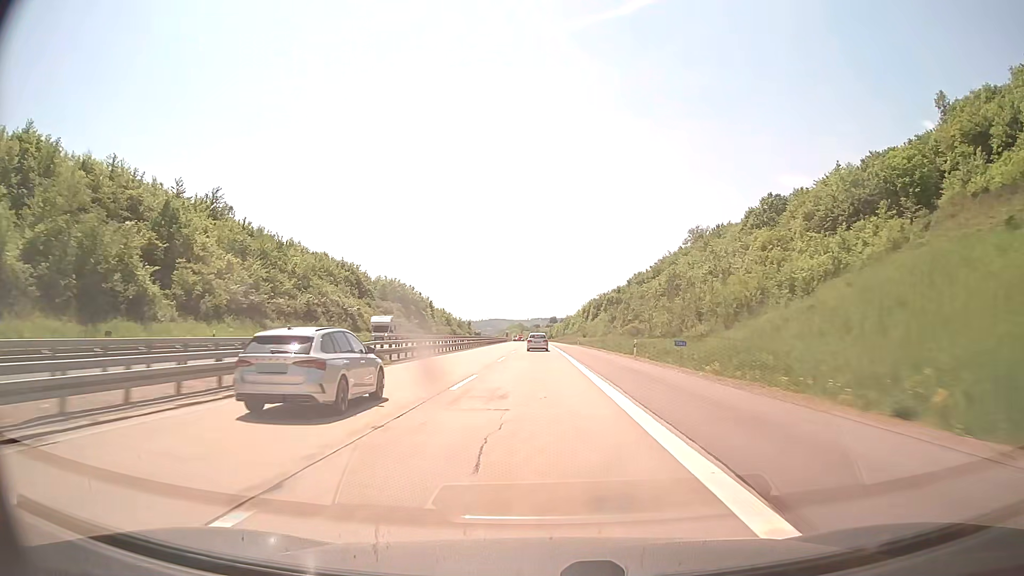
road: motorway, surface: concrete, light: Day
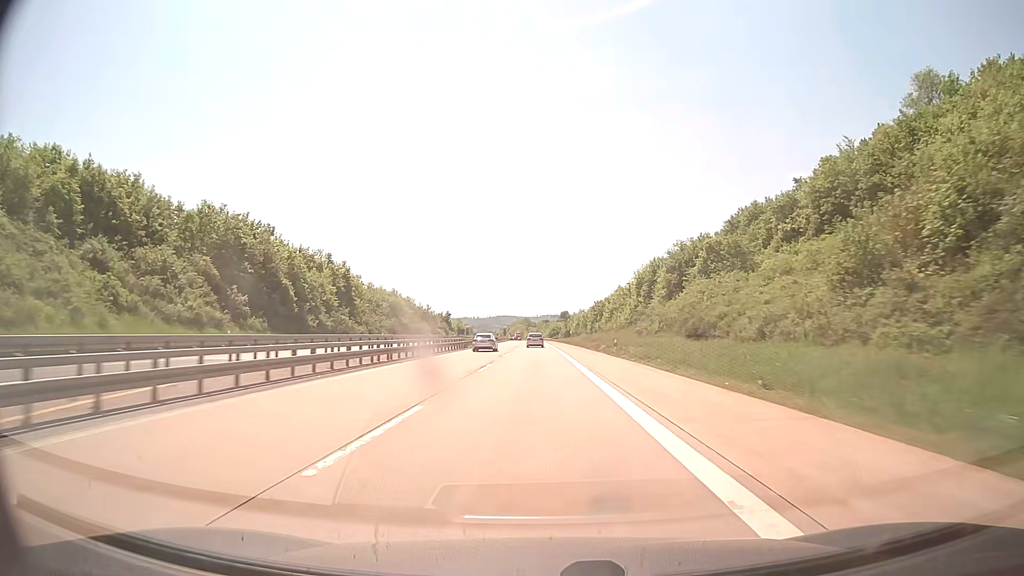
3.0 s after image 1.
(-0.4, +99.4) m; -1°
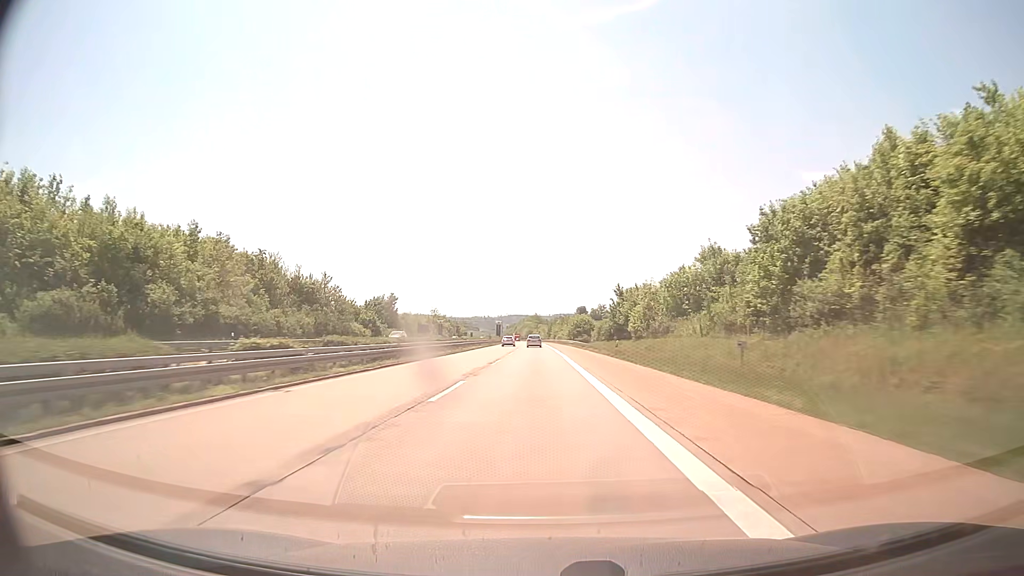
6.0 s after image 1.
(-0.7, +99.3) m; -1°
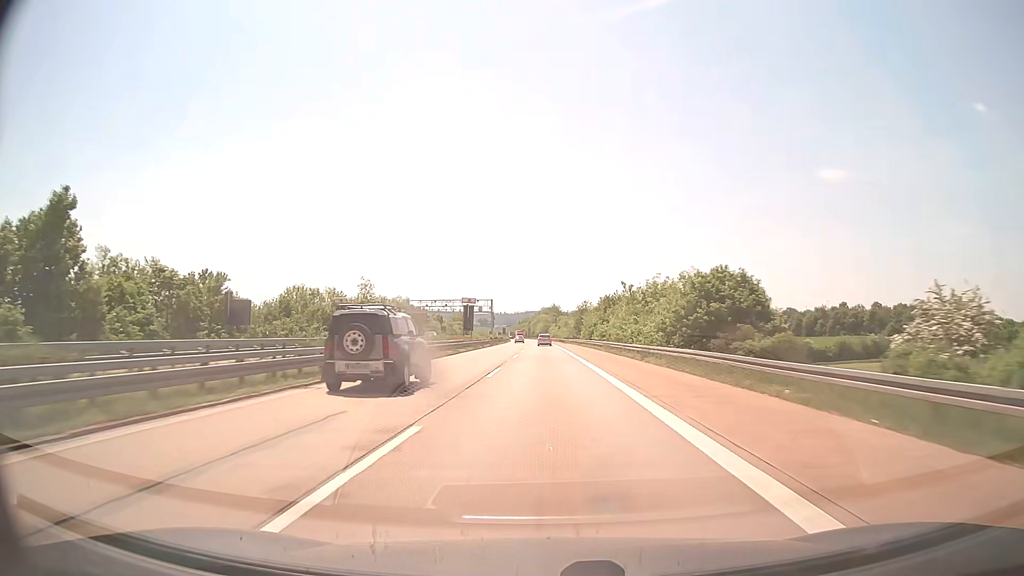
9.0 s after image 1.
(-1.1, +99.3) m; -1°
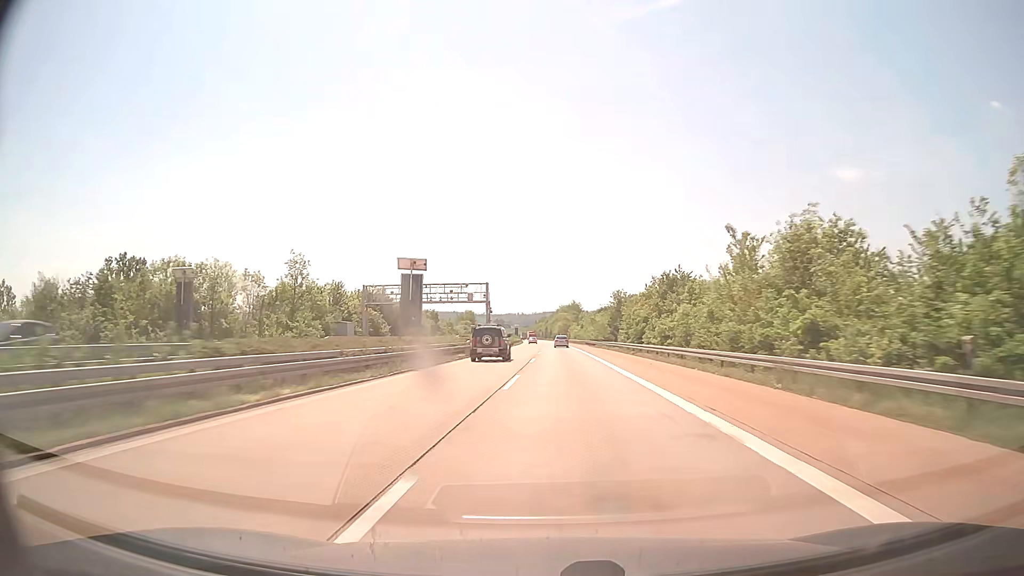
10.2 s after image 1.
(-0.4, +39.8) m; -1°
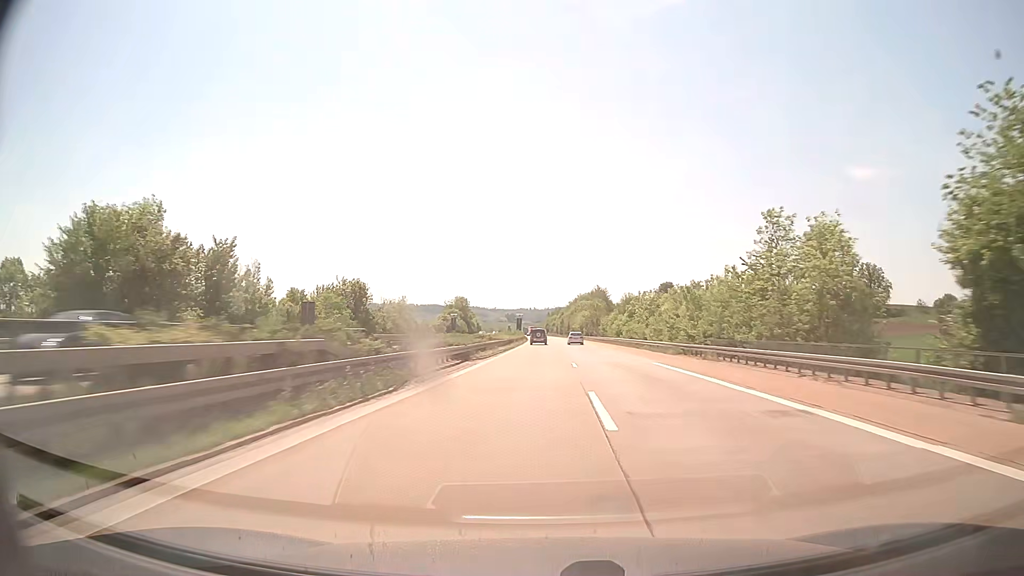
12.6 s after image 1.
(-1.5, +79.5) m; -2°
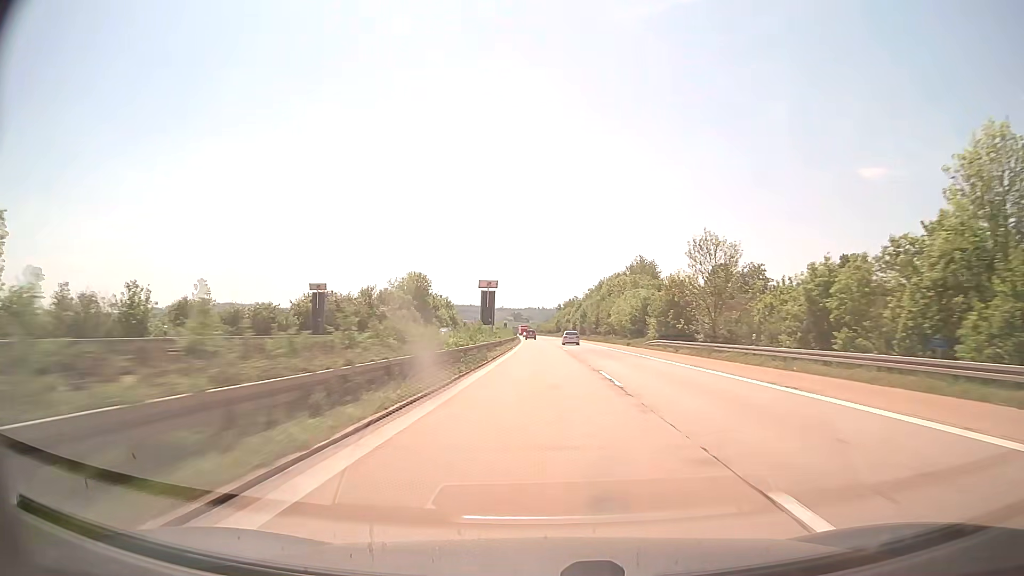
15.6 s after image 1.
(0.0, +99.4) m; -1°
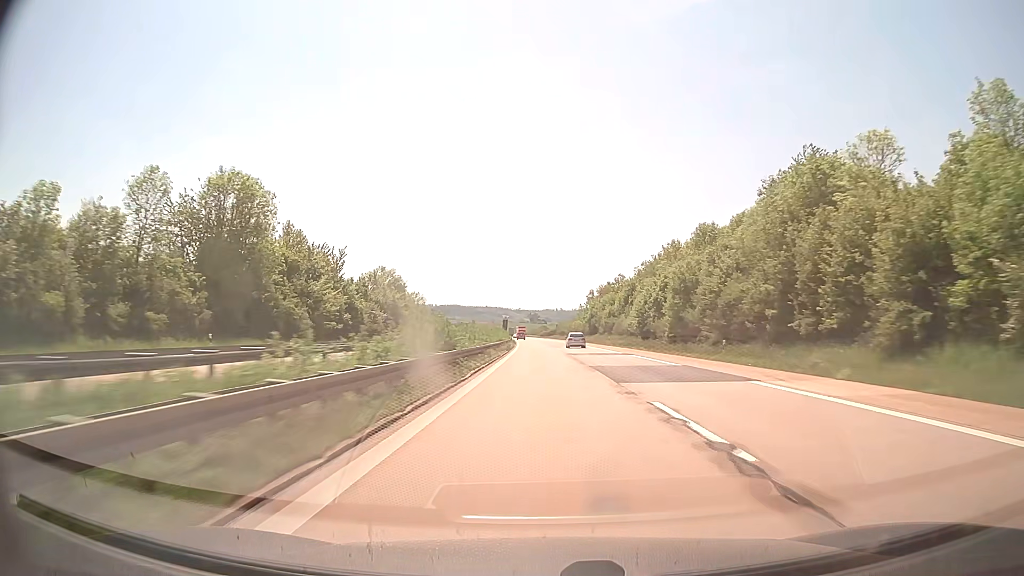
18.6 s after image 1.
(-1.3, +99.3) m; -1°
(0, +10) (0, +20) (0, +30) (0, +40) (0, +50) (-1, +60) (-1, +70) (-1, +80) (-2, +90) (-2, +100) m
